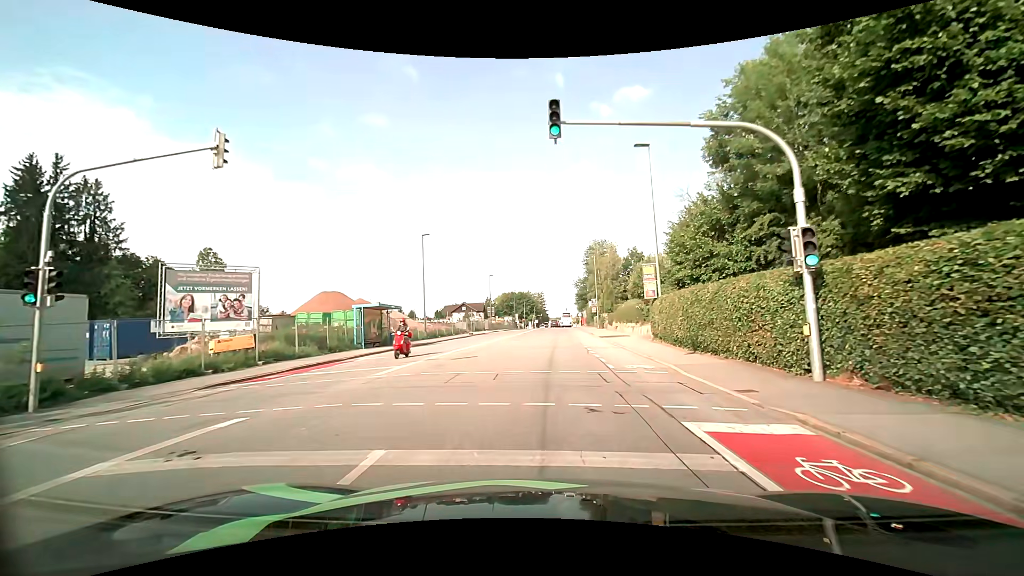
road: tertiary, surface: asphalt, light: Day
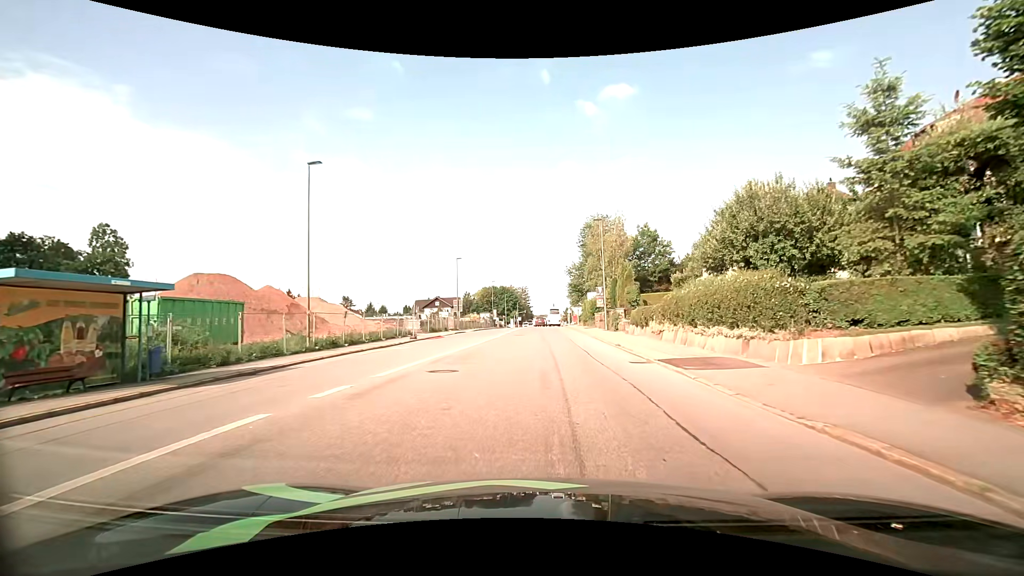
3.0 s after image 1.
(+0.6, +21.8) m; +2°
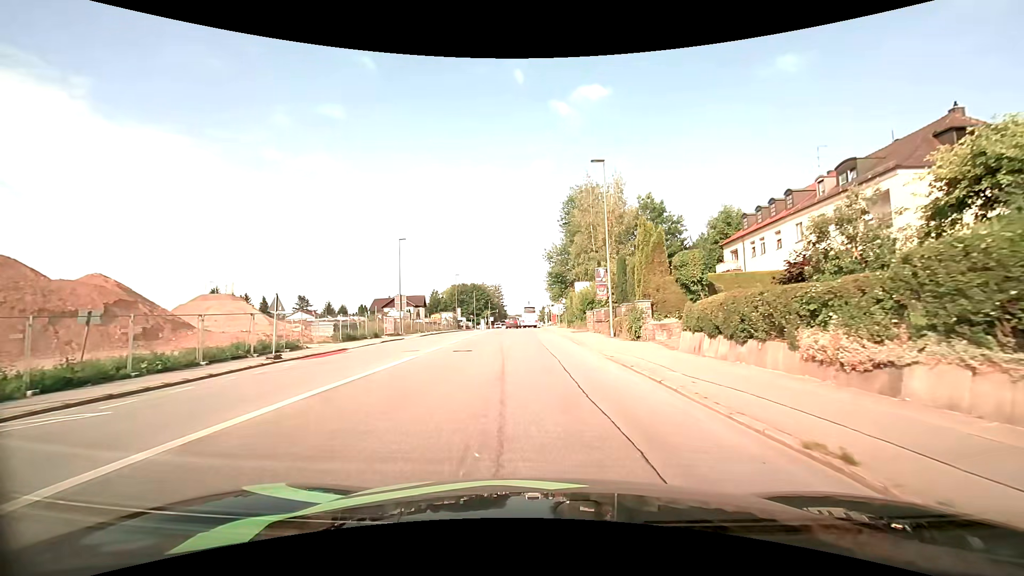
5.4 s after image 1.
(+0.6, +17.7) m; +3°
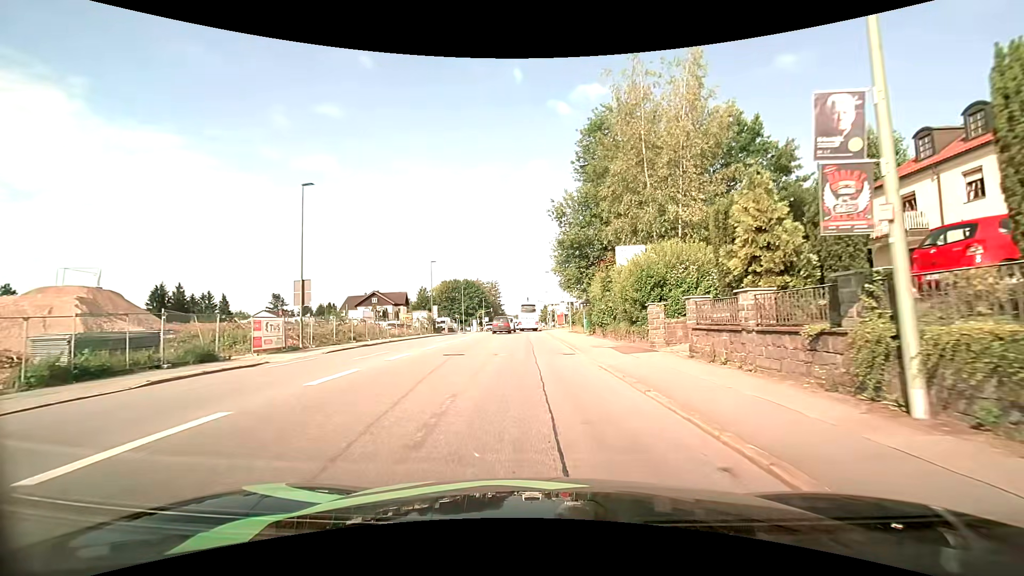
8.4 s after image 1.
(-0.2, +22.6) m; 0°
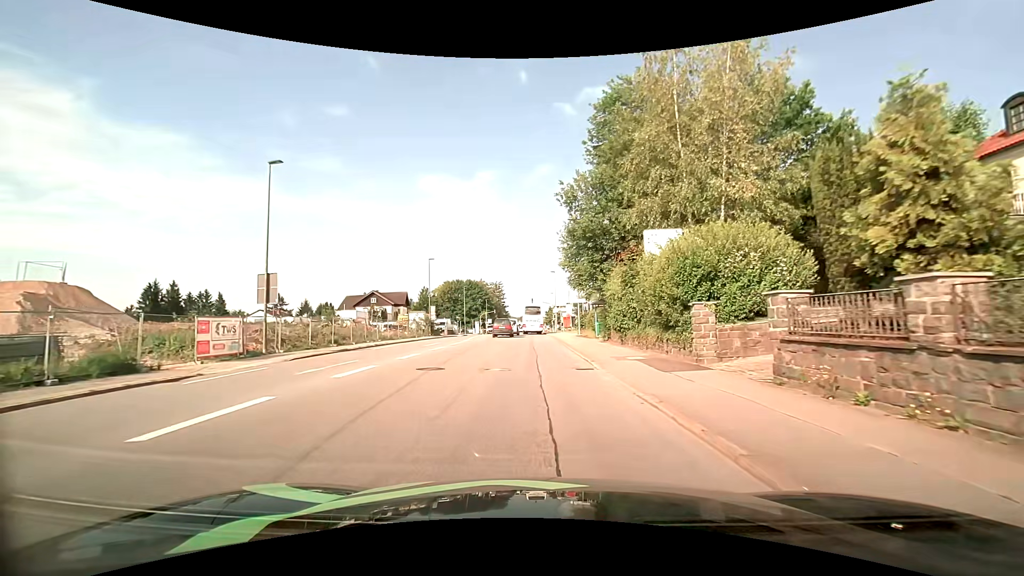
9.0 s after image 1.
(-0.1, +4.7) m; -2°
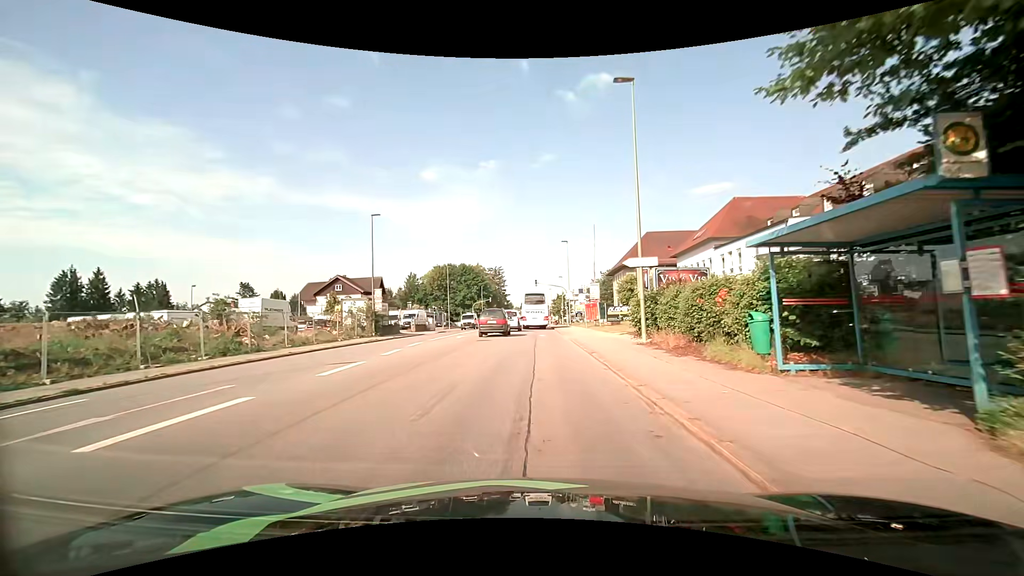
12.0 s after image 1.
(+0.1, +24.6) m; 0°
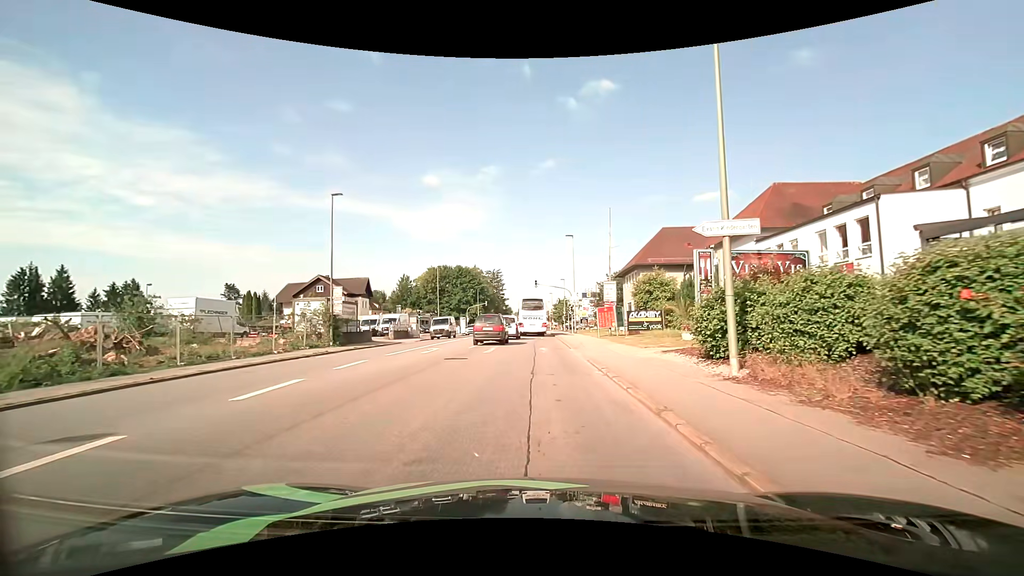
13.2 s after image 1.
(0.0, +8.5) m; 0°
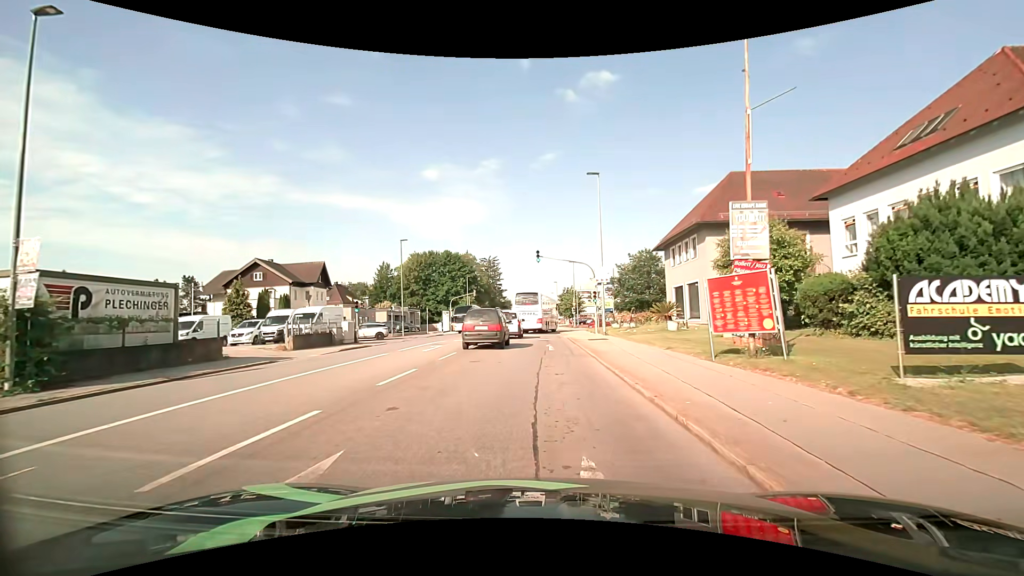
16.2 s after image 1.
(-0.2, +20.5) m; 0°
(0, +10) (0, +20) (0, +30) (0, +40) (0, +50) (0, +60) (0, +70) (0, +80) (0, +90) (0, +100) m
